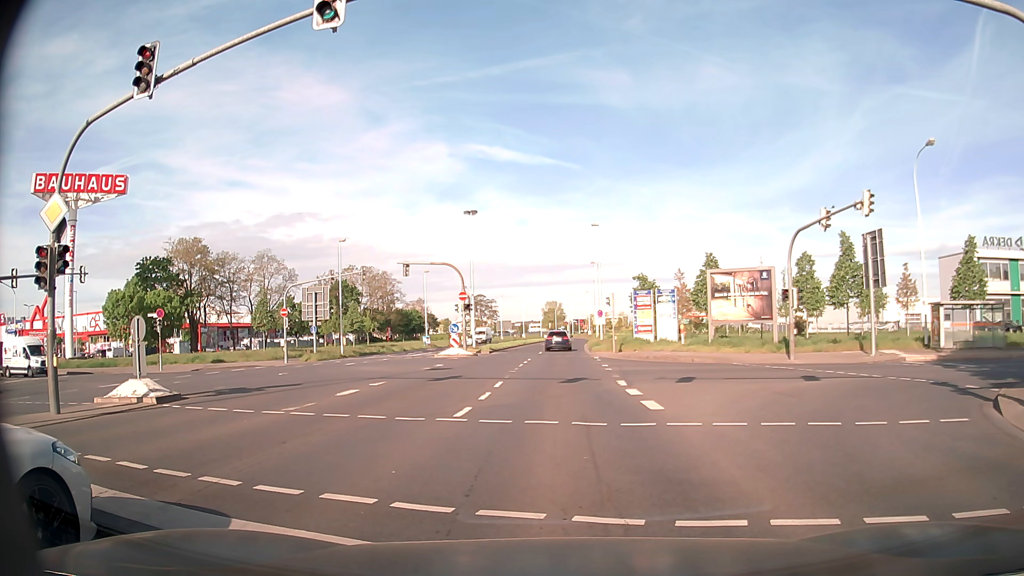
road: secondary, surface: asphalt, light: Day
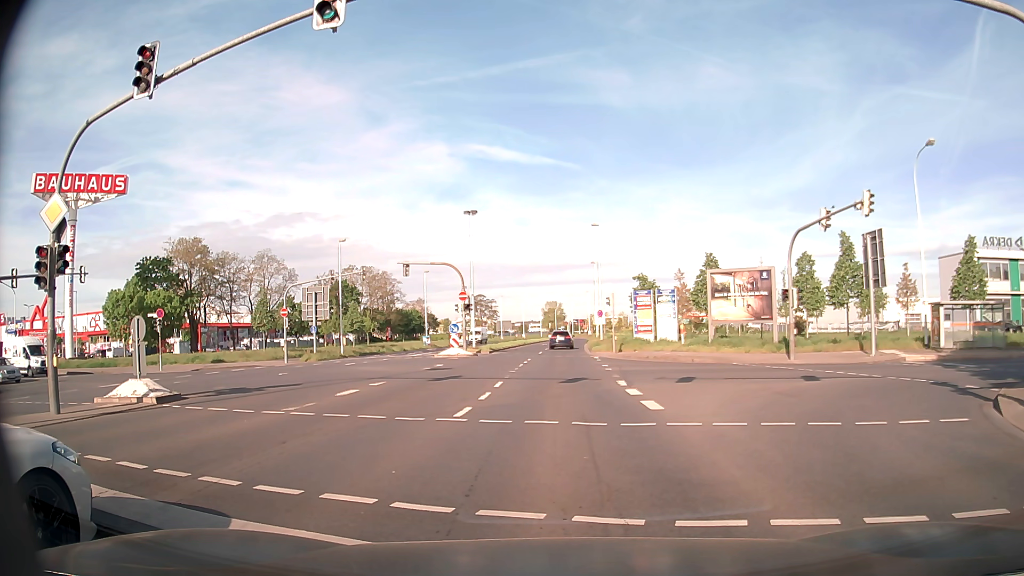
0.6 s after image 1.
(0.0, 0.0) m; 0°
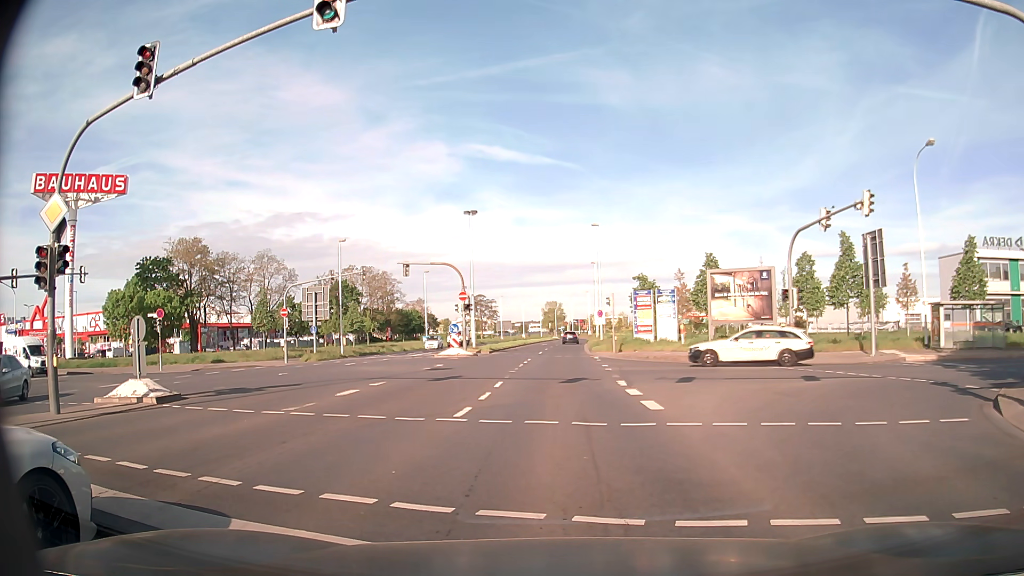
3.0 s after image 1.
(0.0, 0.0) m; 0°
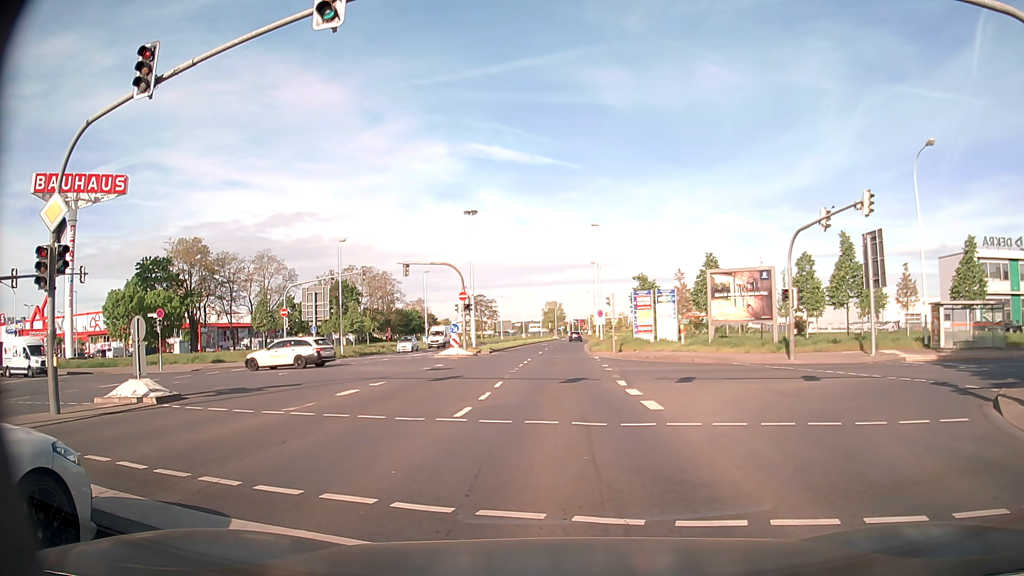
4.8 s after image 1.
(0.0, 0.0) m; 0°
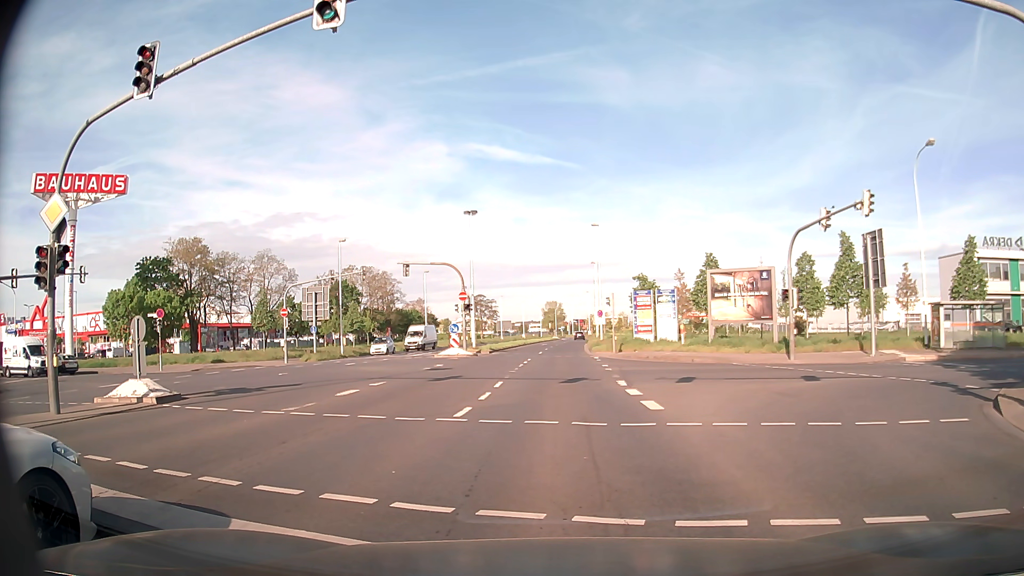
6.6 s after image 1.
(0.0, 0.0) m; 0°
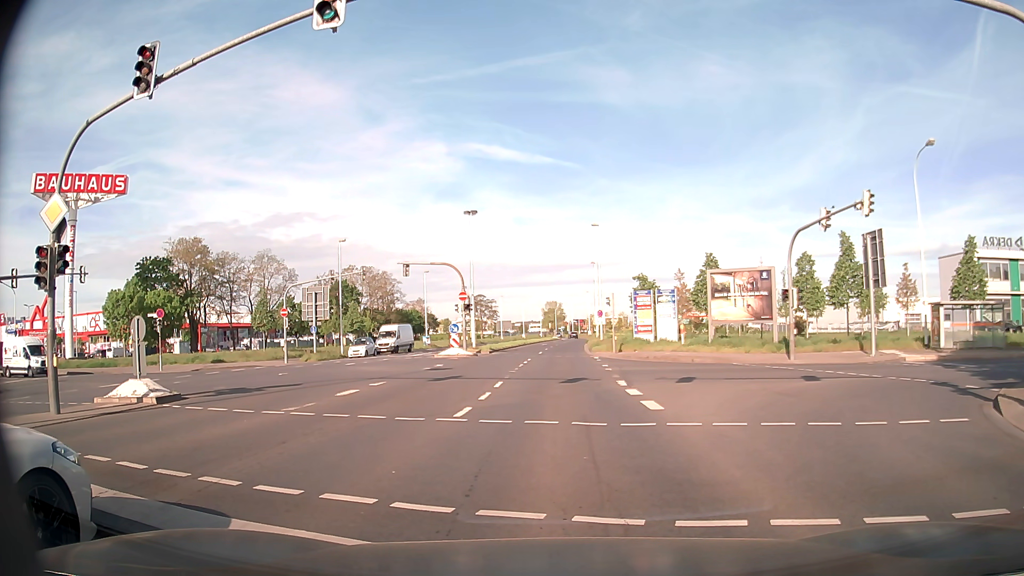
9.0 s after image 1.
(0.0, 0.0) m; 0°
